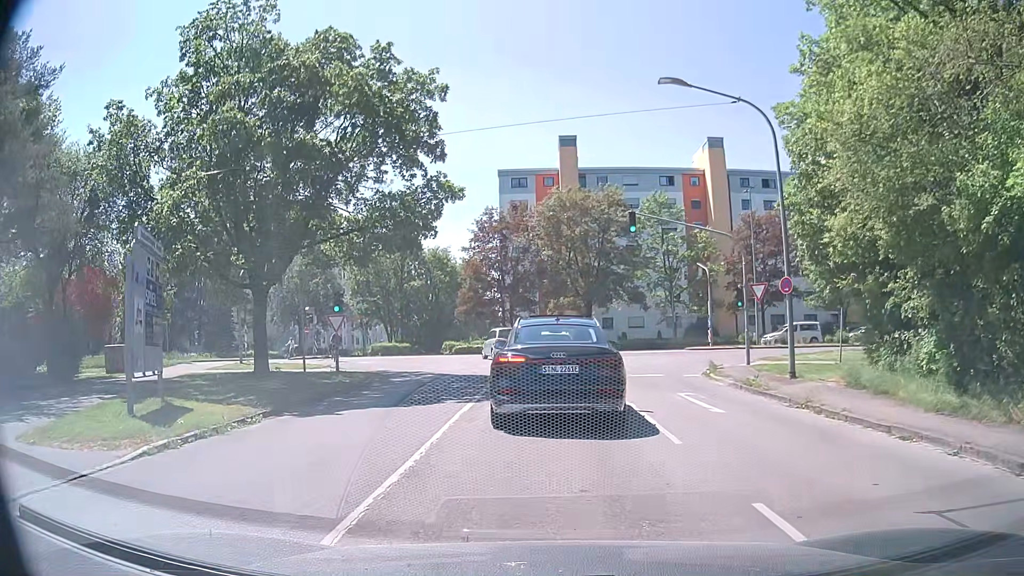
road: residential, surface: asphalt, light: Day
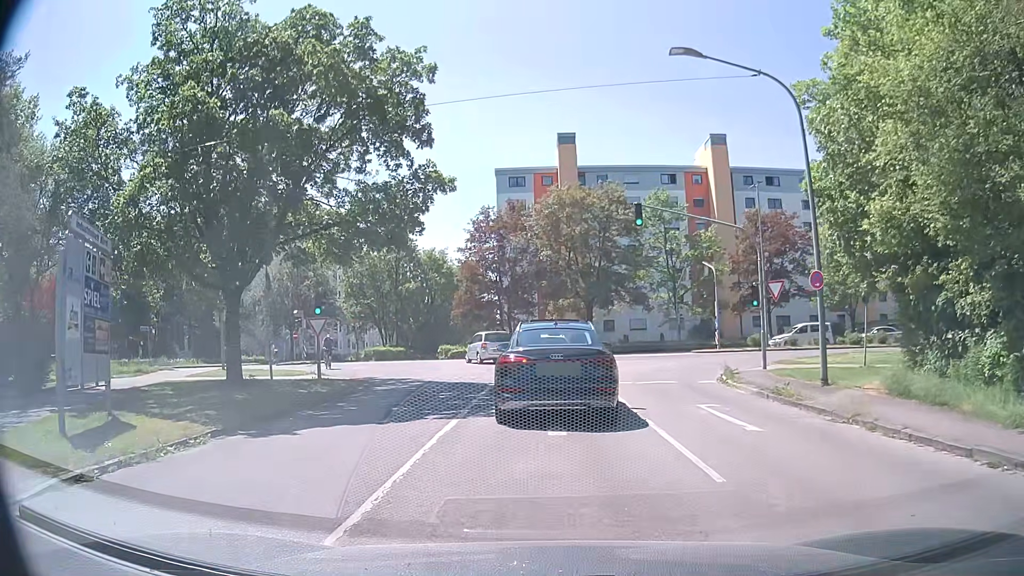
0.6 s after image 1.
(0.0, +2.2) m; -1°
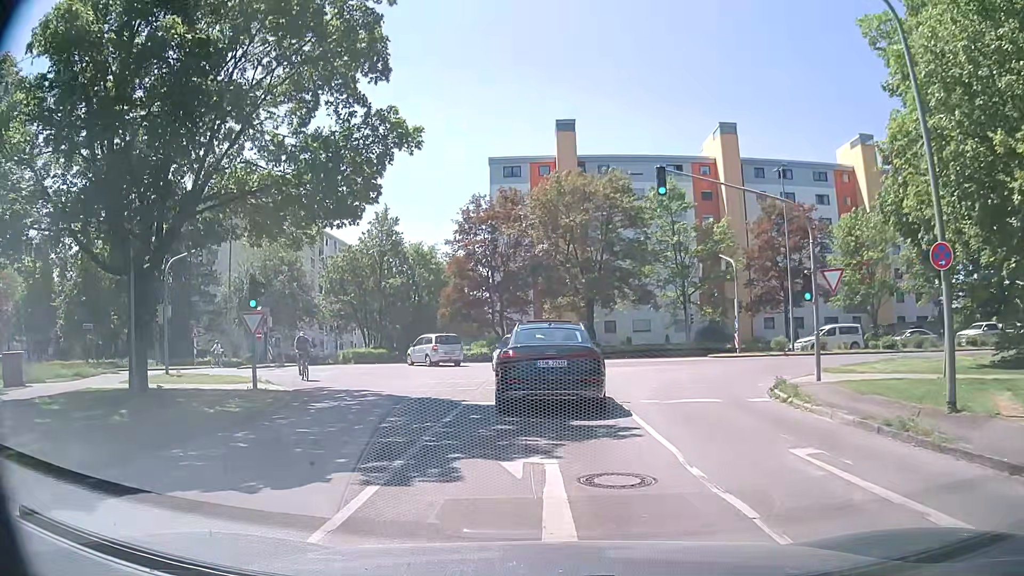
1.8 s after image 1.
(-0.1, +5.6) m; -2°
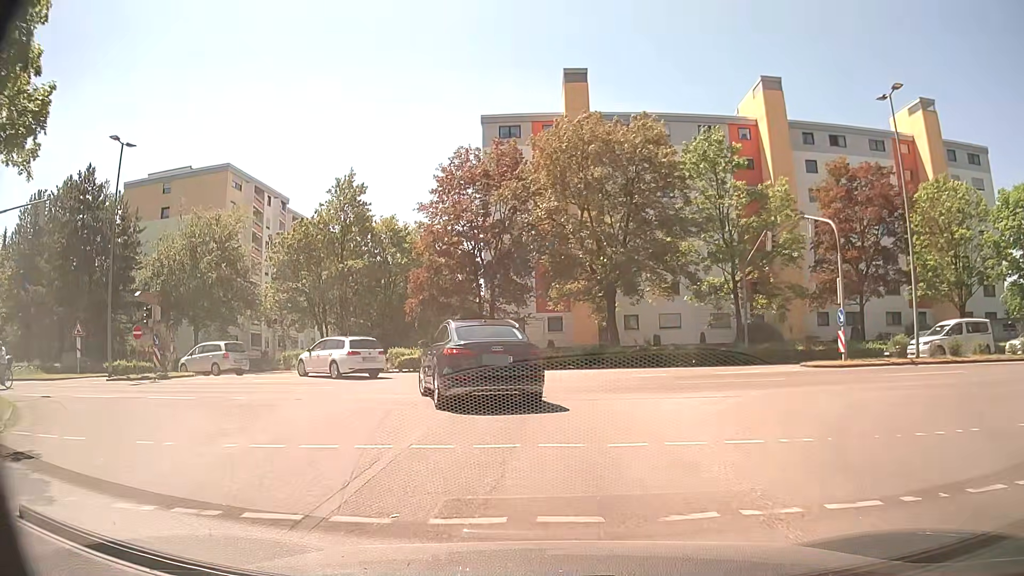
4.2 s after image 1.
(+0.3, +13.7) m; 0°
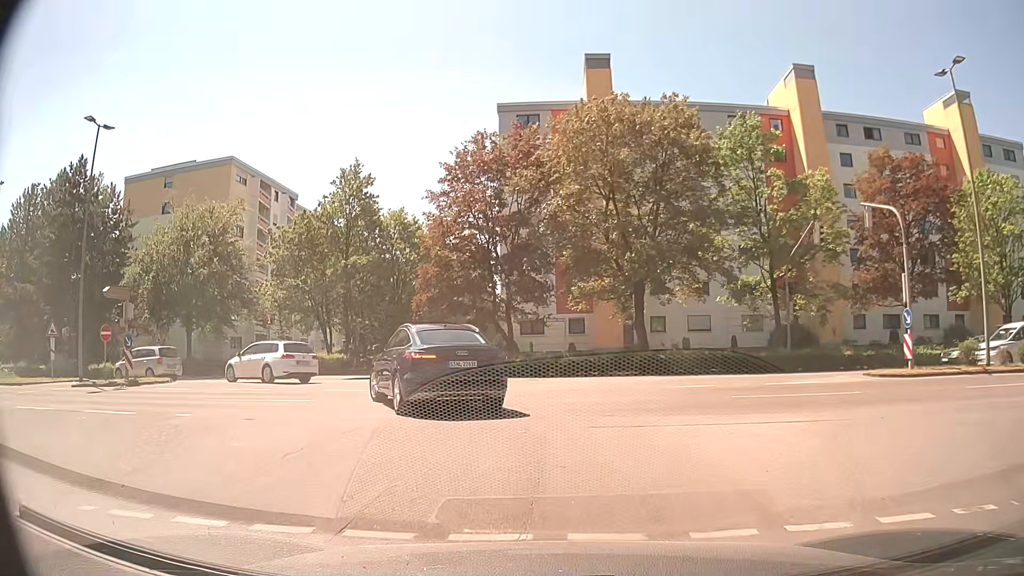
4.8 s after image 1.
(0.0, +3.7) m; 0°
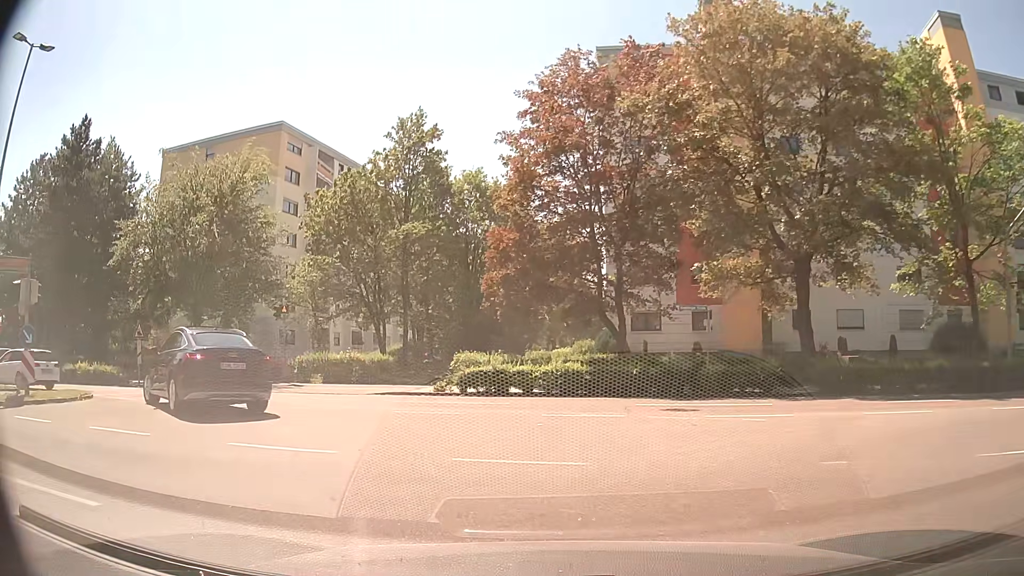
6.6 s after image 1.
(-0.8, +10.8) m; -8°
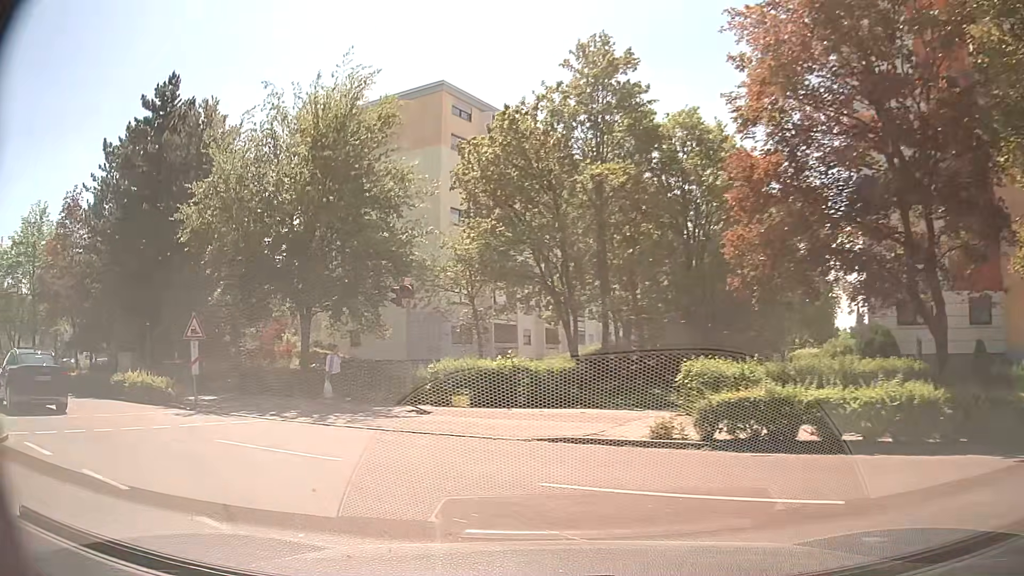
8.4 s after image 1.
(-1.3, +10.1) m; -16°
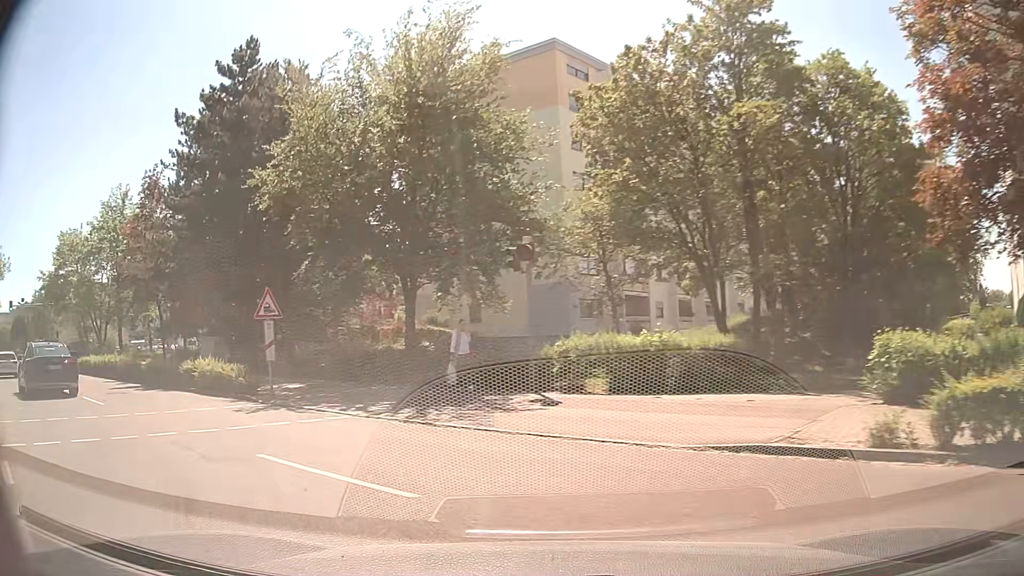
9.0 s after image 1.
(-0.3, +3.4) m; -11°
(-3, +9) (-10, +16) (-18, +22) (-26, +28) (-34, +34) (-42, +40) (-50, +46) (-58, +52) (-66, +58) (-75, +64) m
